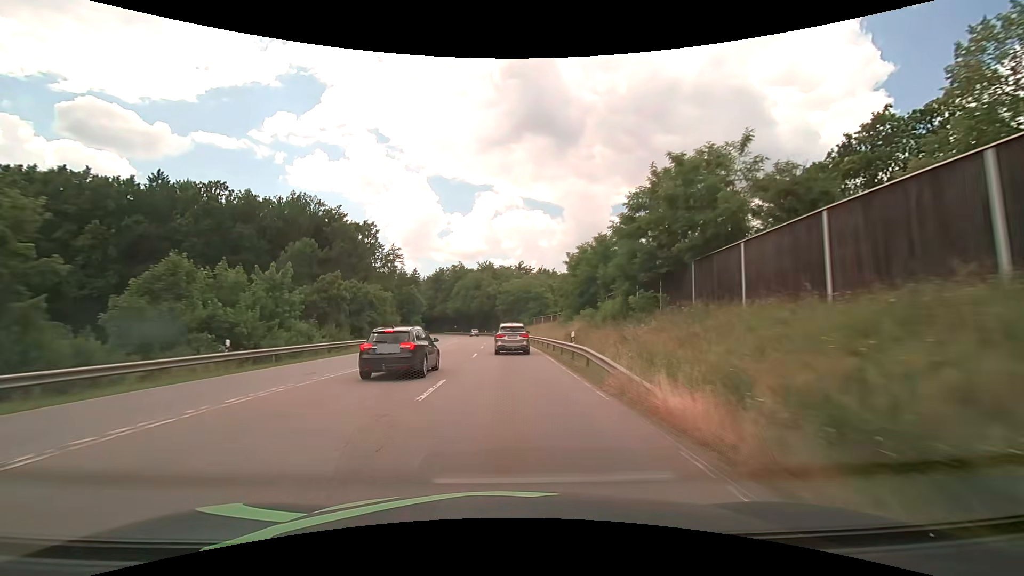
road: secondary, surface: asphalt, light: Day
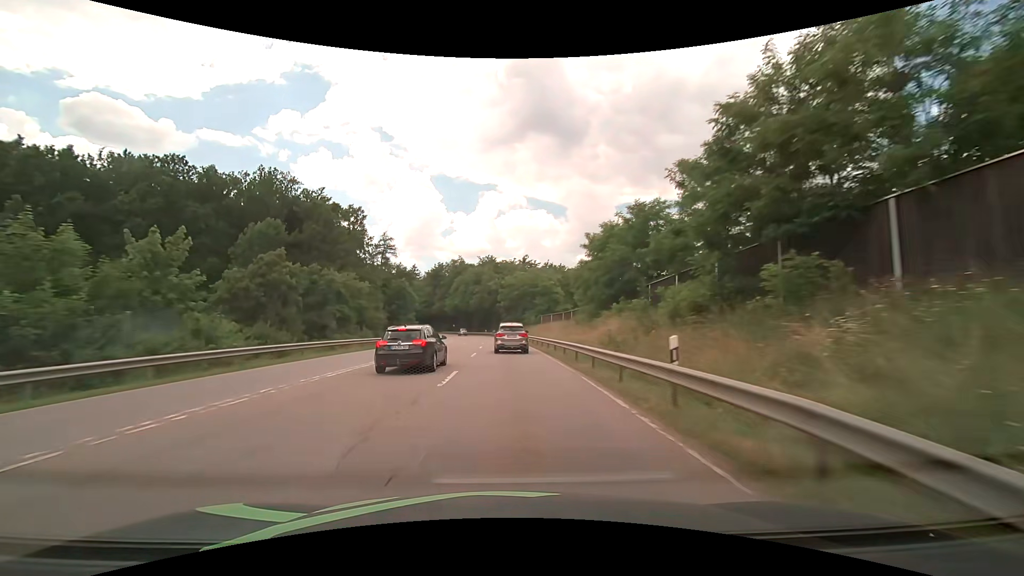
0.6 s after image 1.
(0.0, +12.6) m; 0°
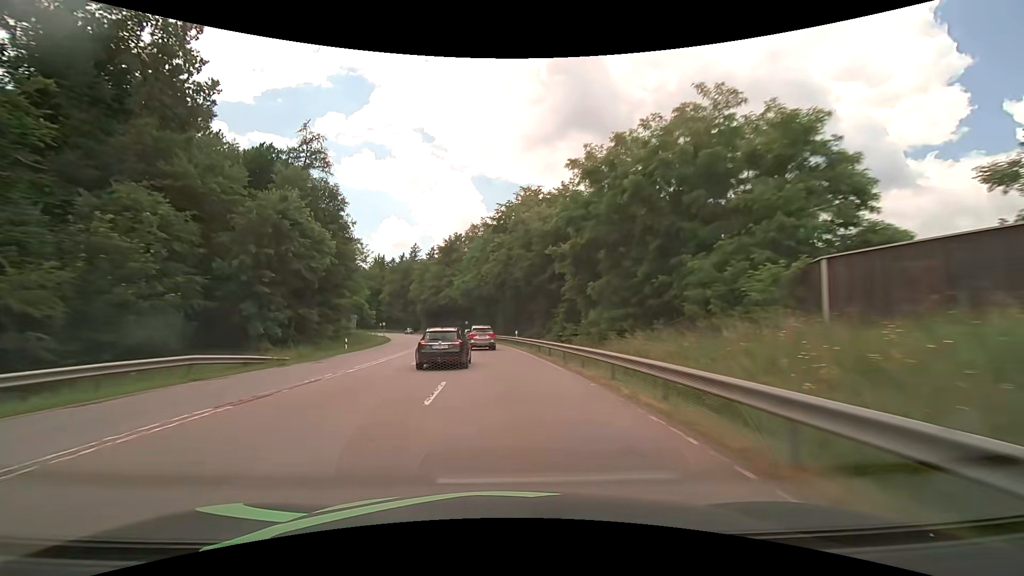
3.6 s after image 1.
(-1.6, +63.2) m; -4°
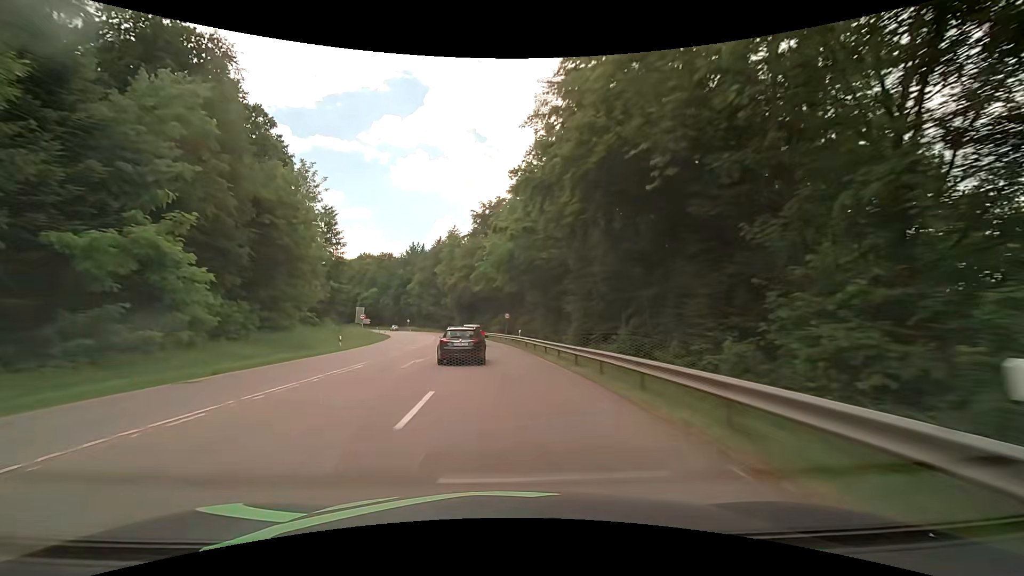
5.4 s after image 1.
(-2.0, +38.5) m; -6°
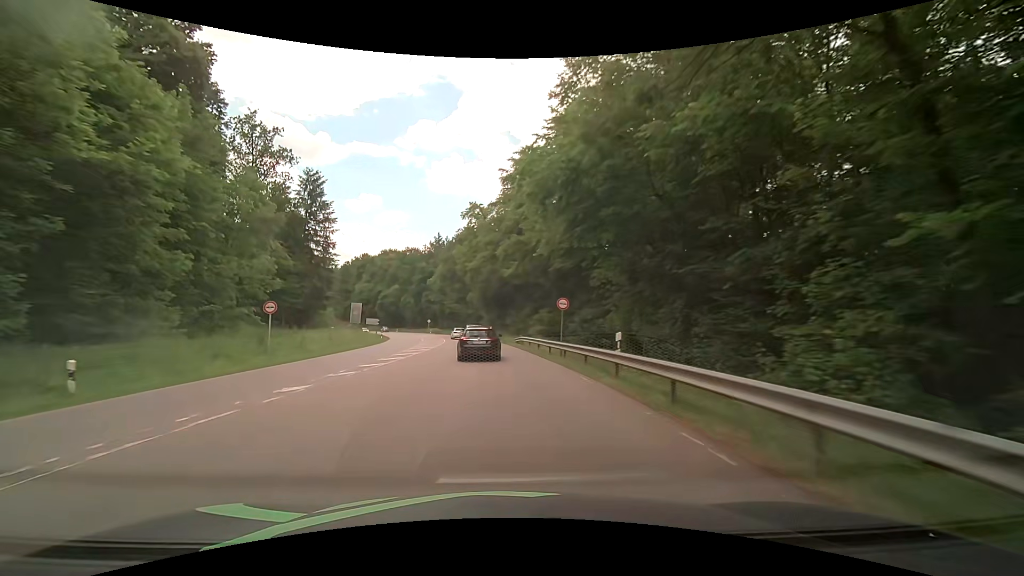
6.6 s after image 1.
(-0.8, +25.7) m; -4°
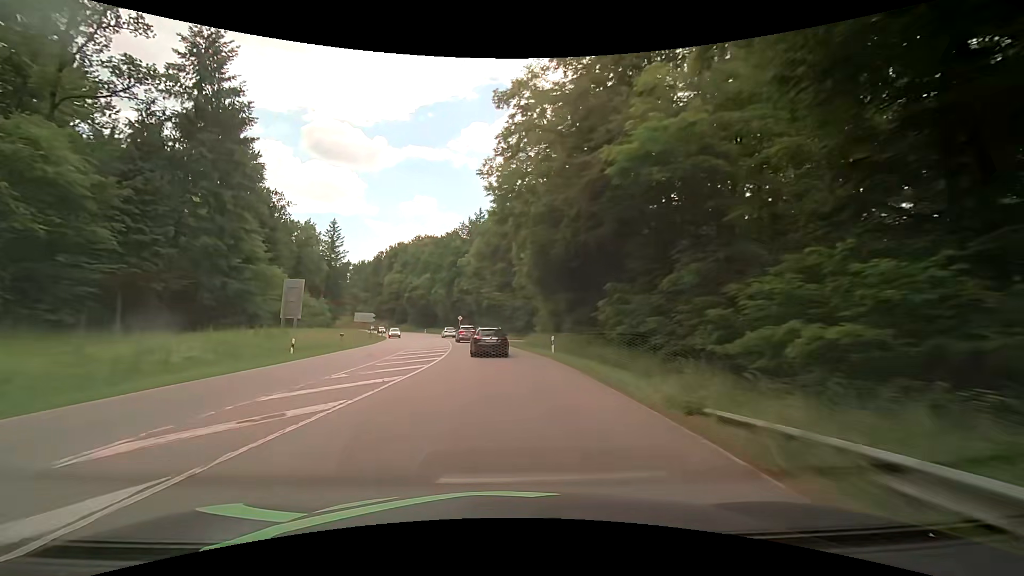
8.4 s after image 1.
(-1.9, +38.8) m; -5°
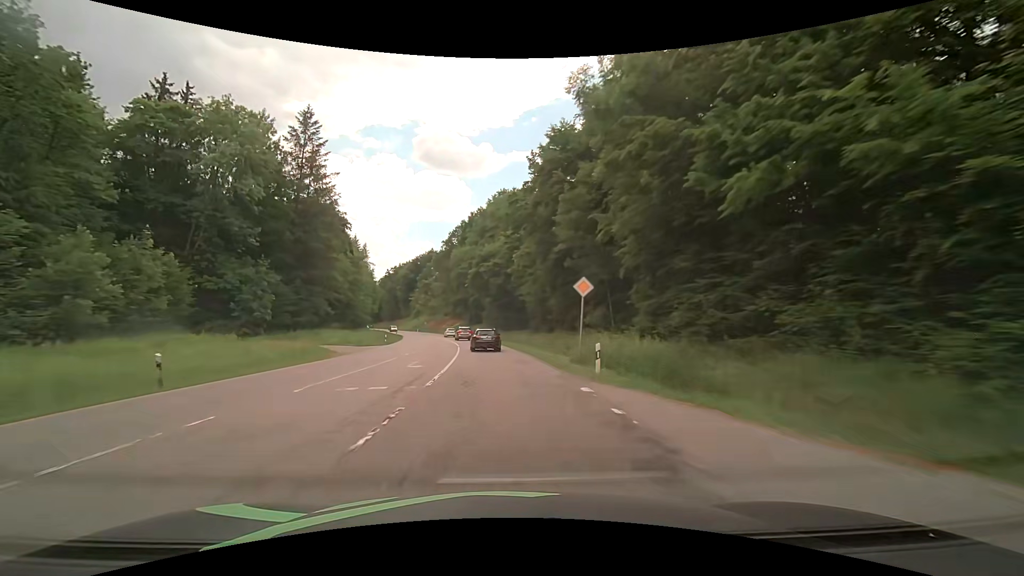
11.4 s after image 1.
(-7.4, +65.8) m; -12°
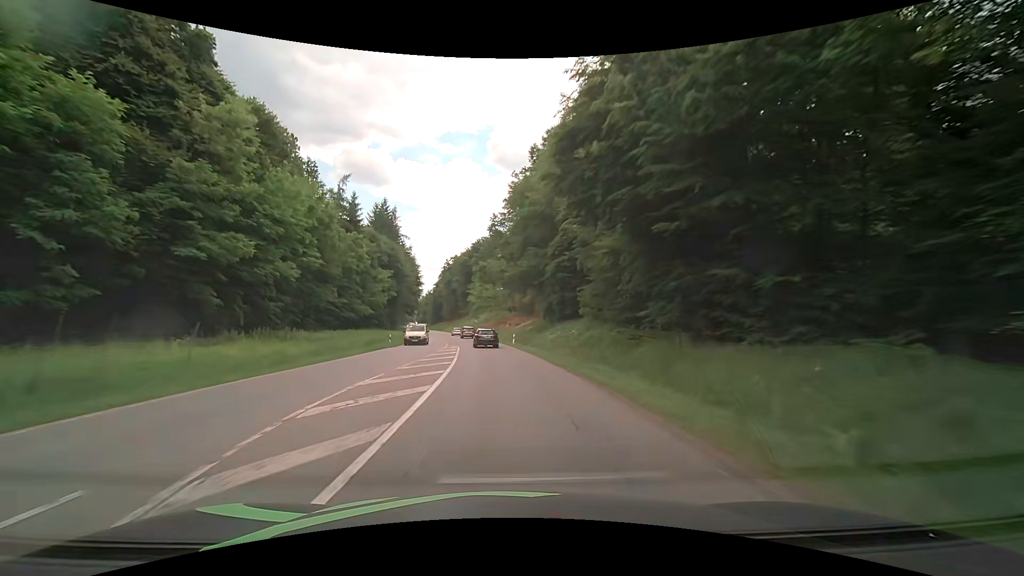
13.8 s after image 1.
(-4.6, +55.2) m; -9°
(0, +10) (-1, +20) (-1, +30) (-2, +40) (-3, +50) (-4, +60) (-6, +70) (-7, +80) (-9, +89) (-11, +99) m
